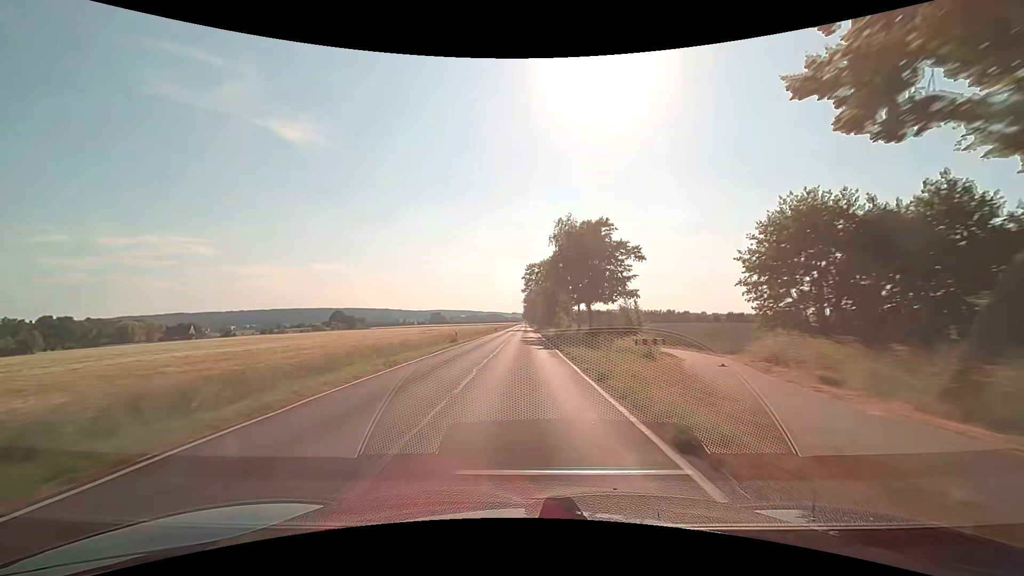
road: secondary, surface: asphalt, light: Day
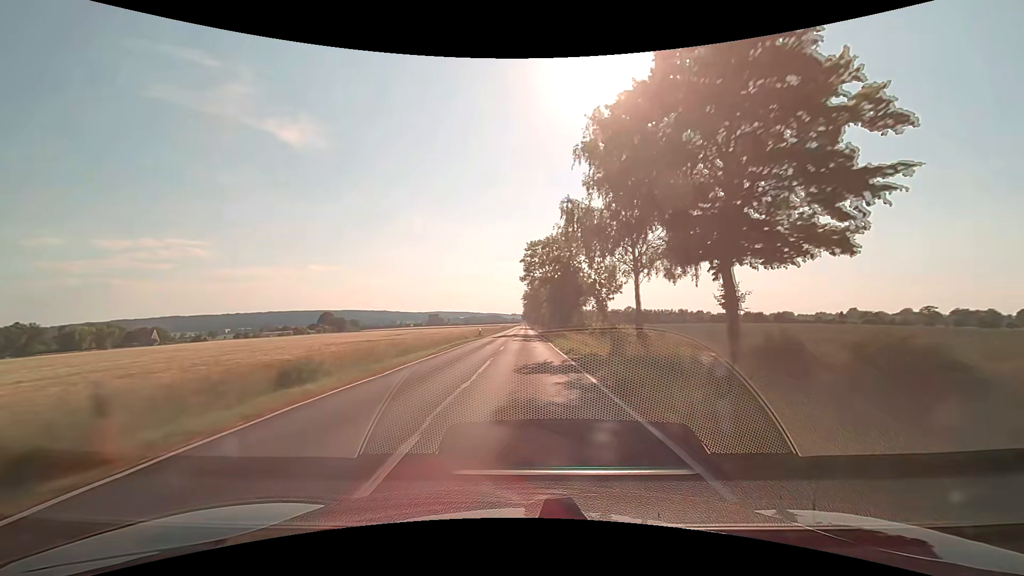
(0.0, +31.7) m; 0°
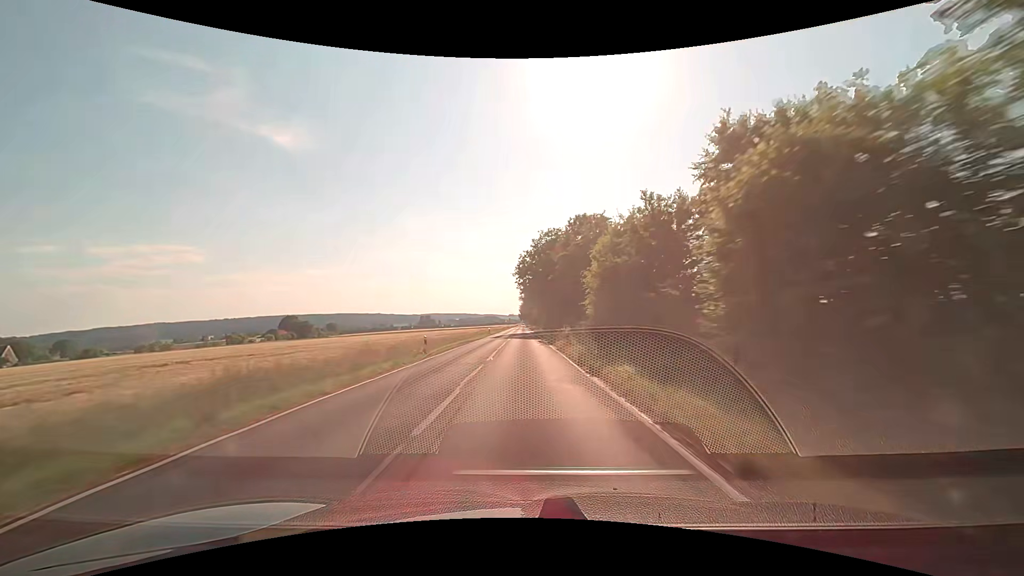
(+0.3, +79.2) m; +1°
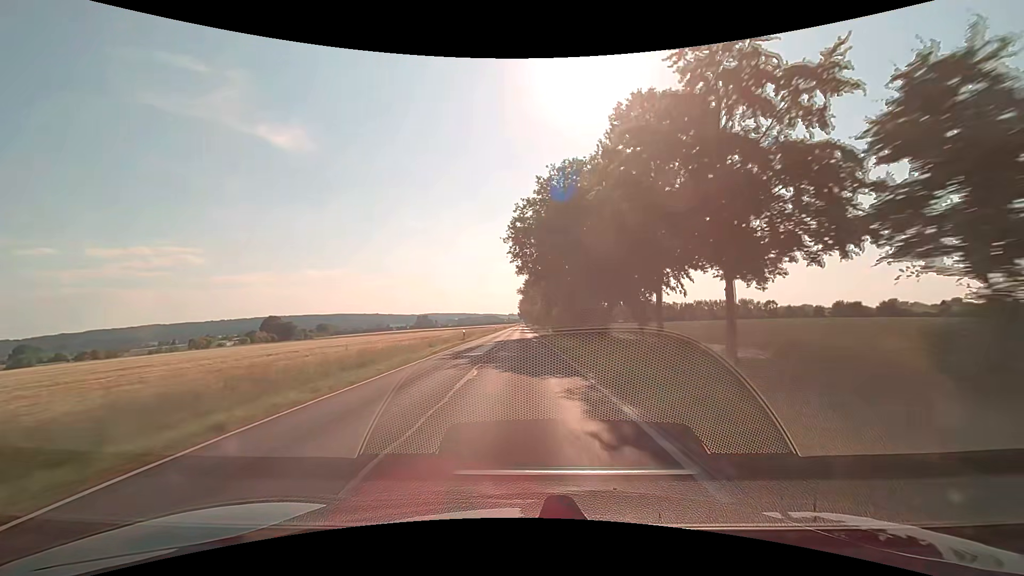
(-0.1, +31.7) m; 0°
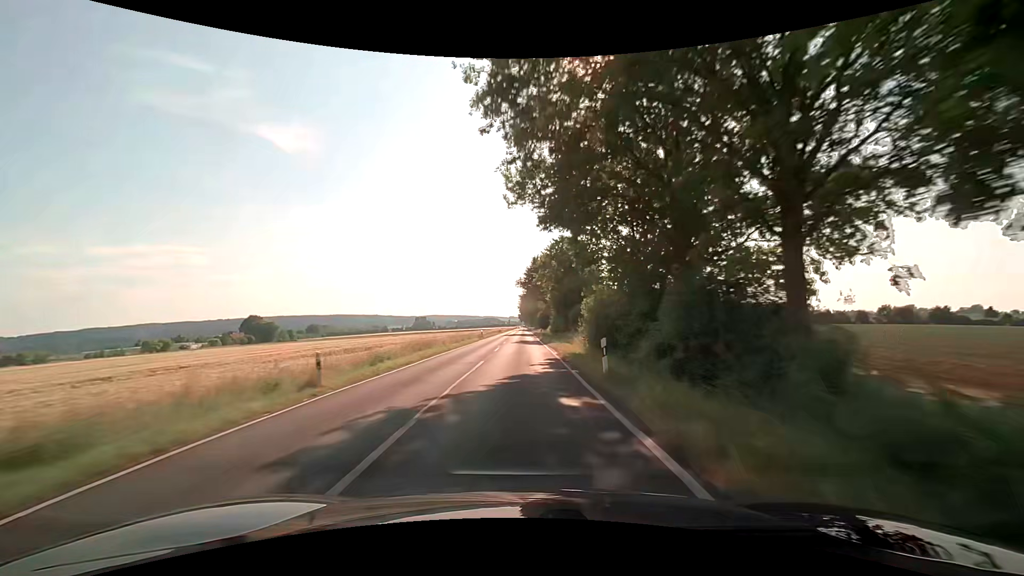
(0.0, +31.6) m; 0°
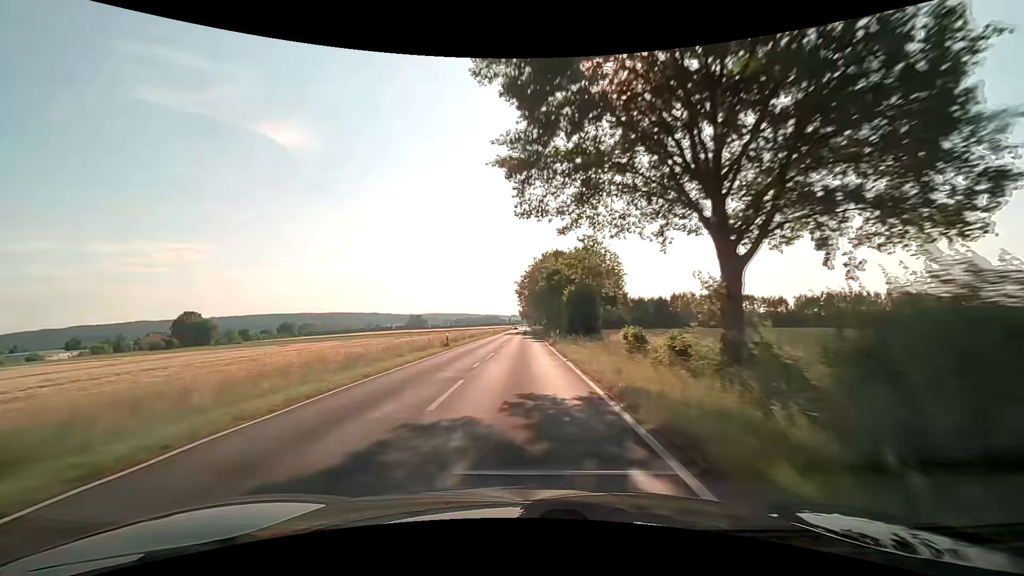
(+0.3, +79.0) m; 0°
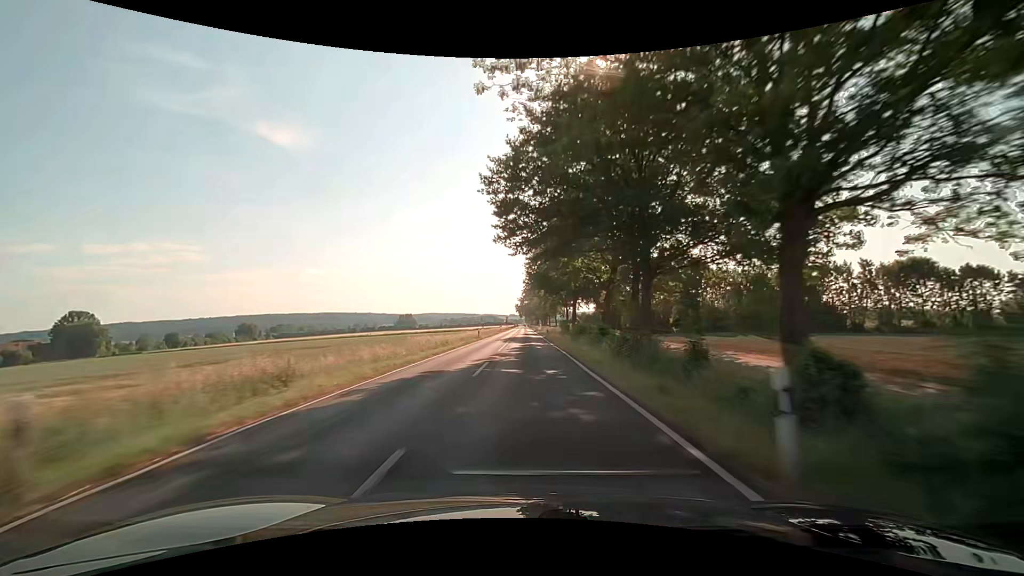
(-0.2, +79.0) m; 0°
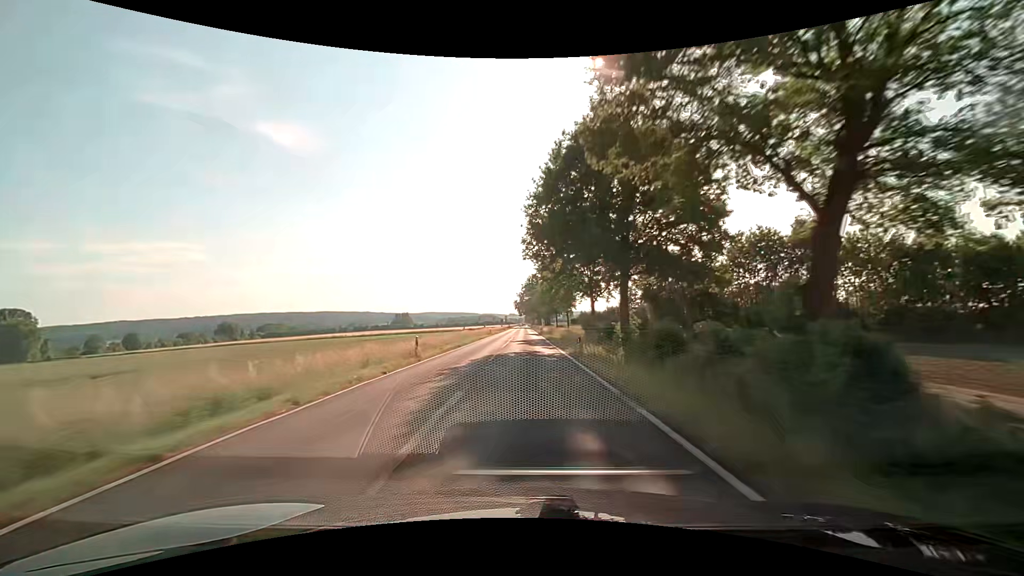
(0.0, +31.6) m; 0°
(0, +10) (0, +20) (0, +30) (0, +40) (0, +50) (0, +60) (0, +70) (0, +80) (0, +90) (0, +100) m
